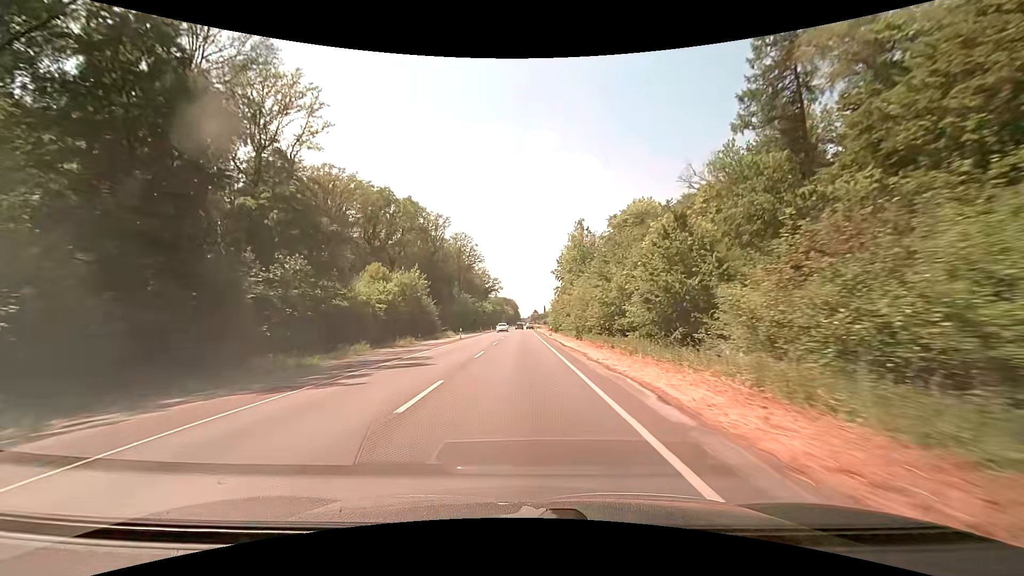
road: secondary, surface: asphalt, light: Day
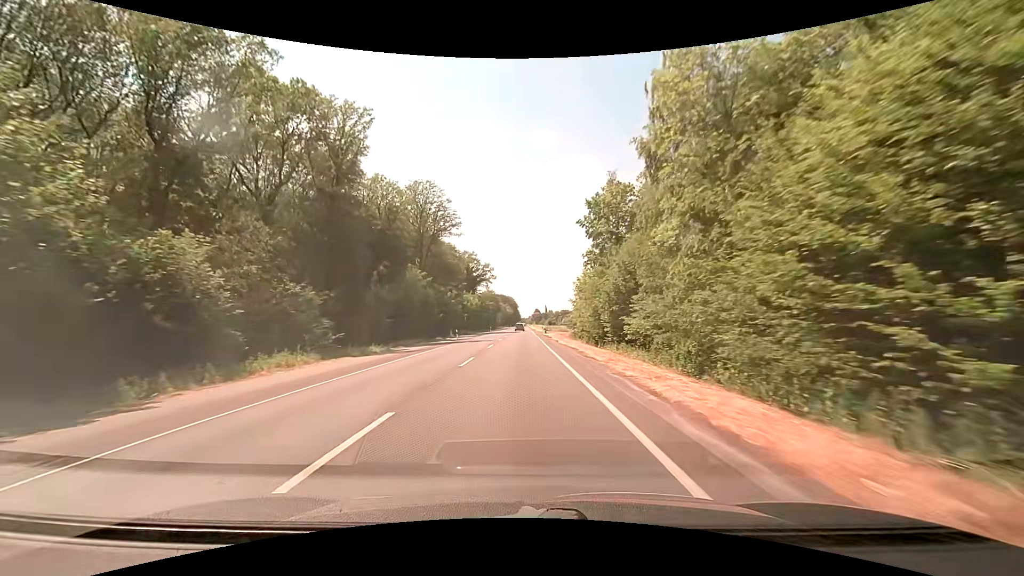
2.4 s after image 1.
(-0.1, +52.0) m; 0°
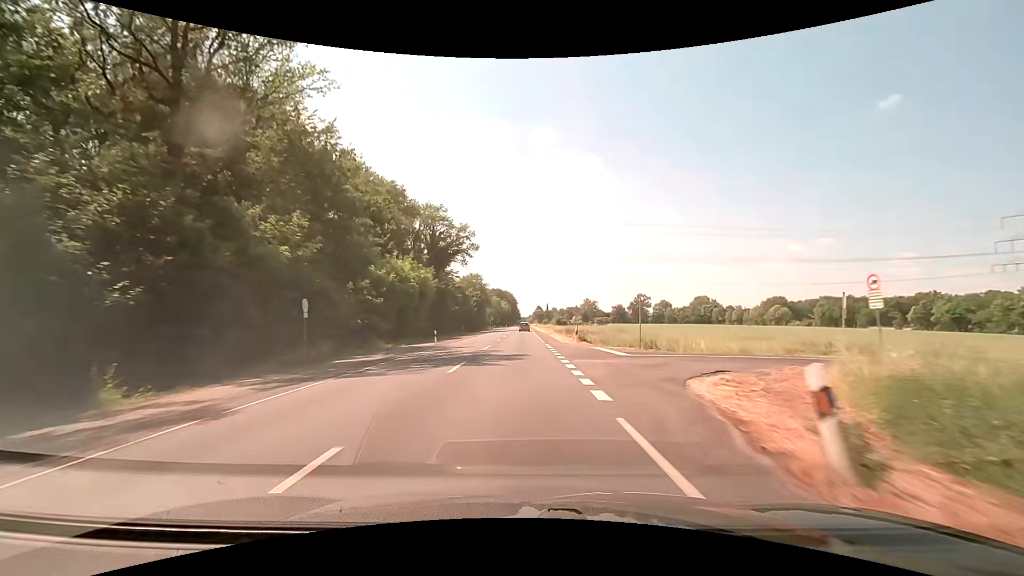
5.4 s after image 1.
(0.0, +62.2) m; 0°
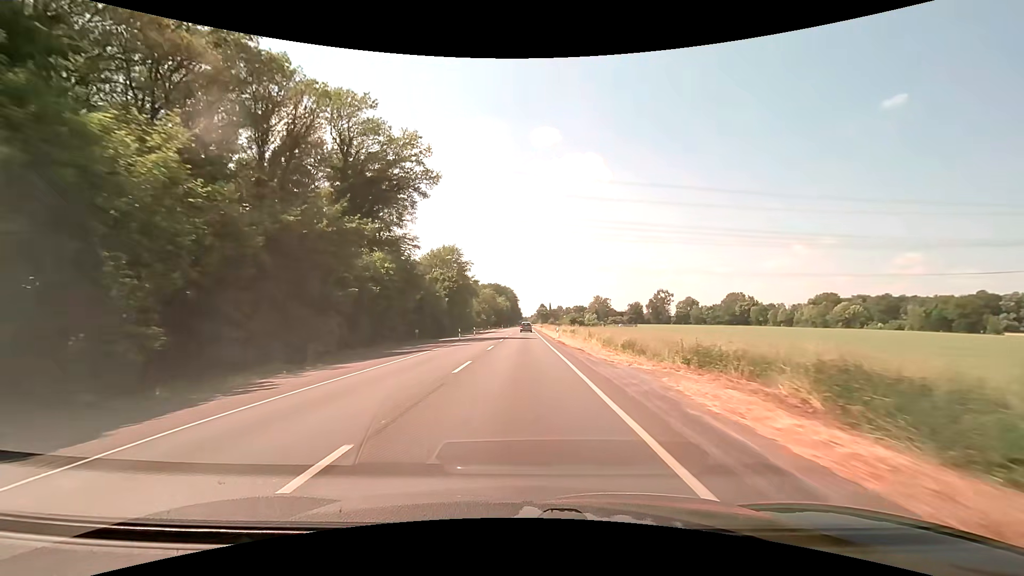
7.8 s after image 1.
(0.0, +47.9) m; 0°
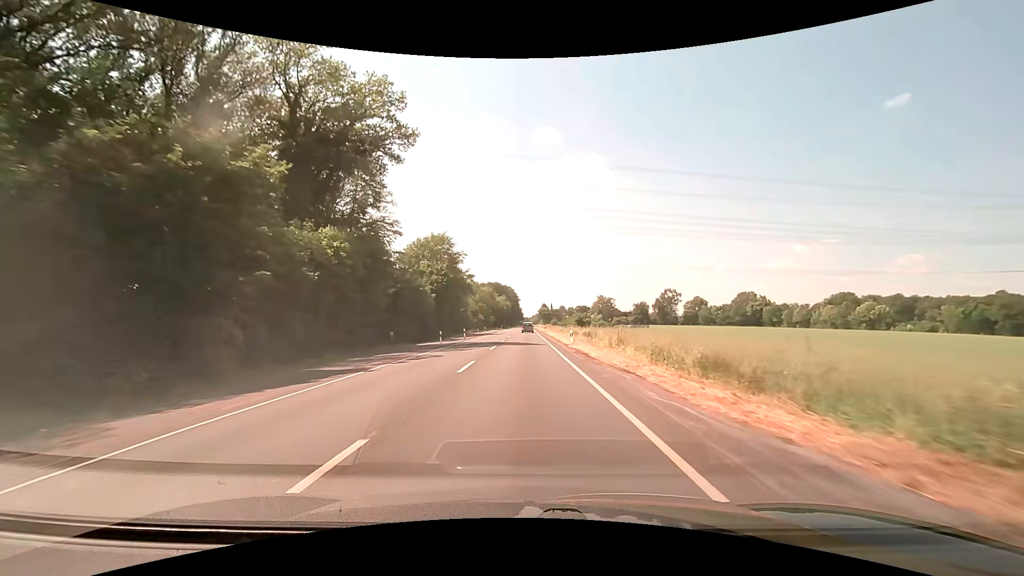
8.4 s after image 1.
(0.0, +11.8) m; 0°
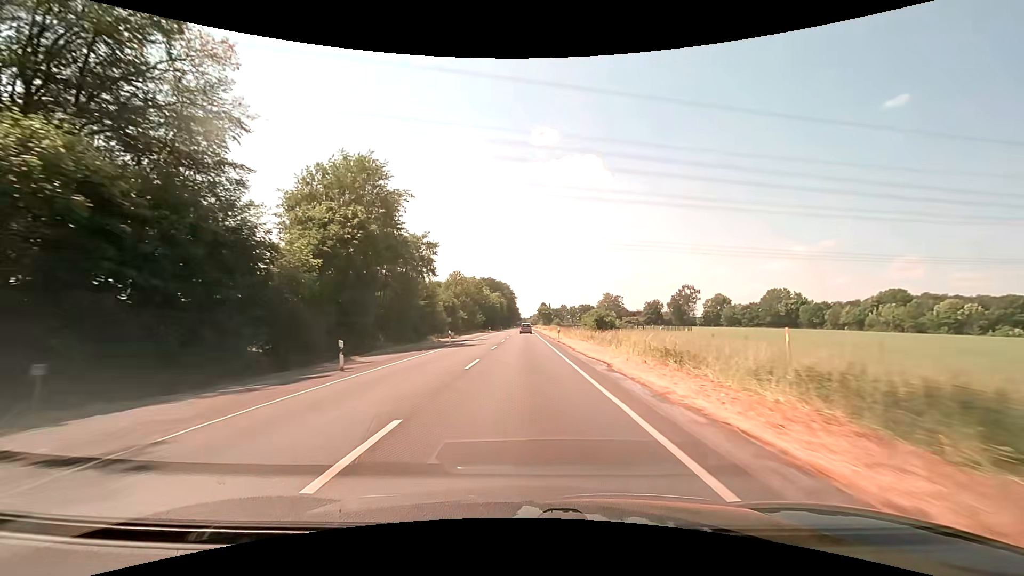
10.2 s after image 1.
(0.0, +34.9) m; 0°
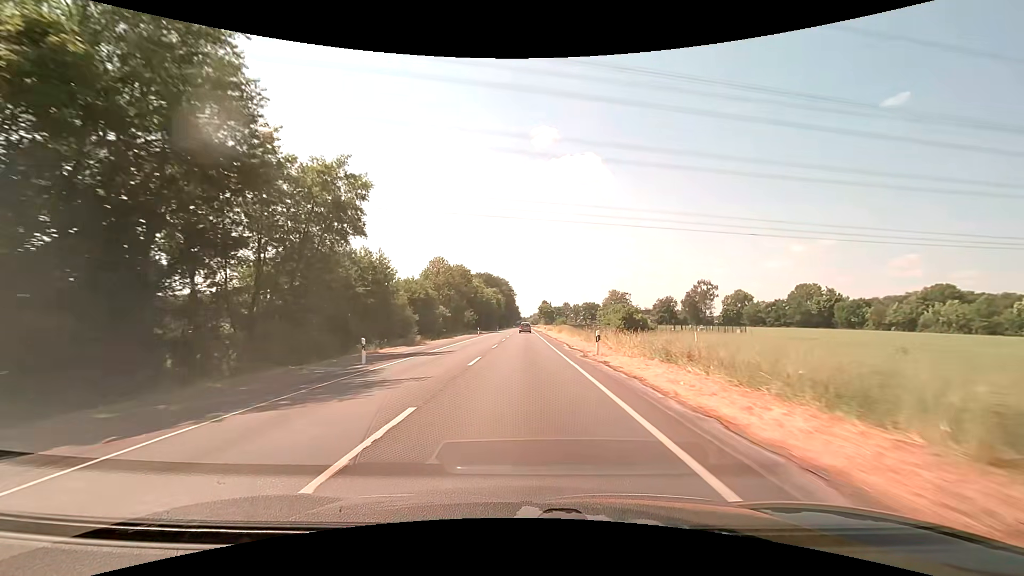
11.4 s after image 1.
(0.0, +23.2) m; 0°
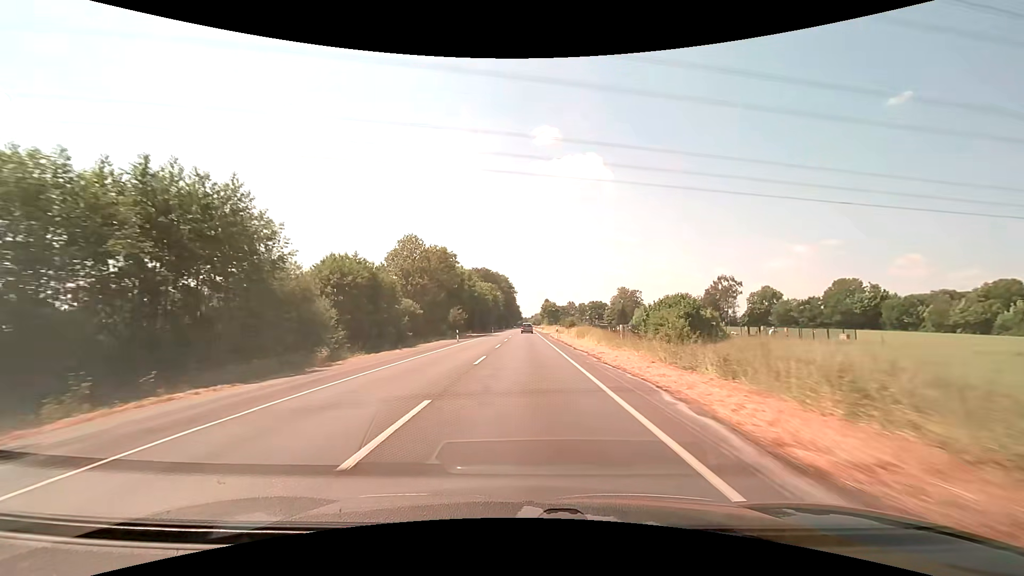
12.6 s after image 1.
(0.0, +23.3) m; 0°
(0, +10) (0, +20) (0, +30) (0, +40) (0, +50) (0, +60) (0, +70) (0, +80) (0, +90) (0, +100) m
